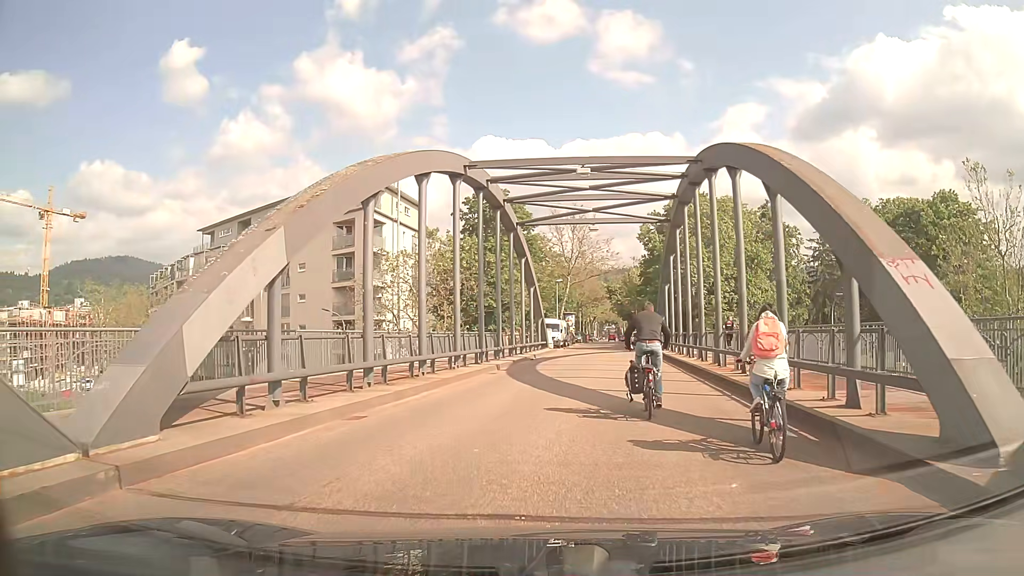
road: residential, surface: asphalt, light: Day
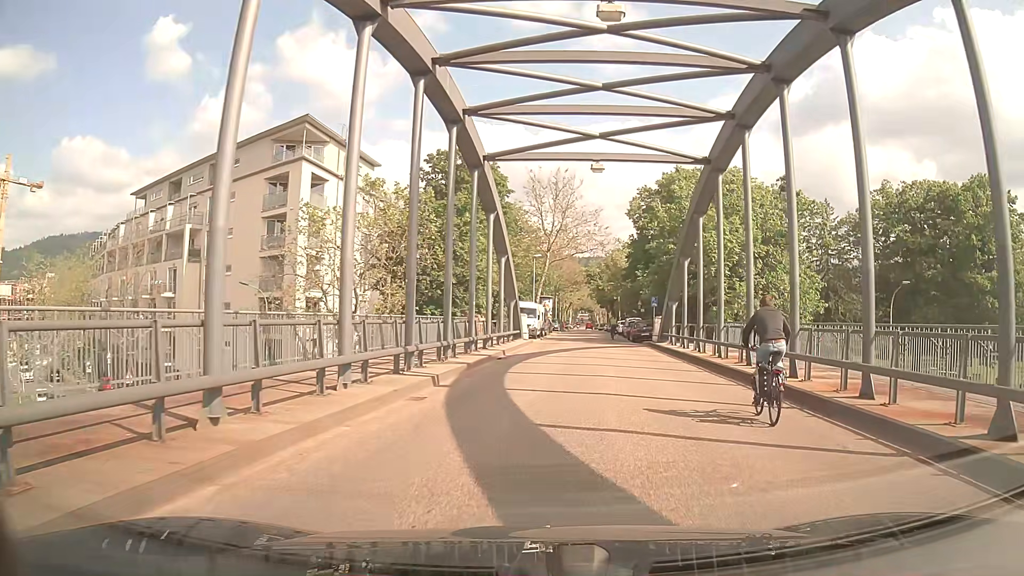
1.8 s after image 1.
(-0.1, +11.4) m; +3°
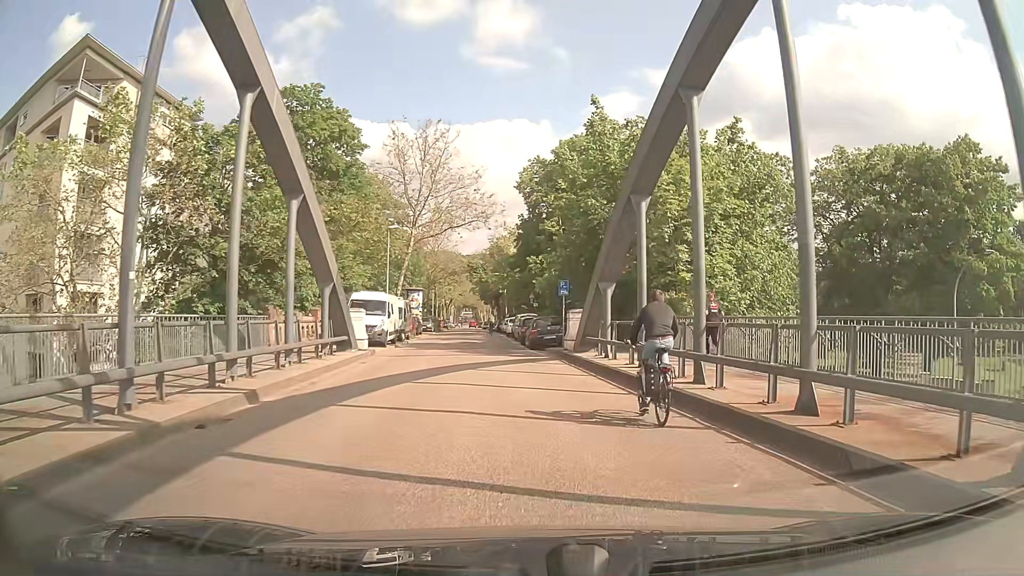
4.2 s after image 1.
(+1.2, +15.1) m; +10°
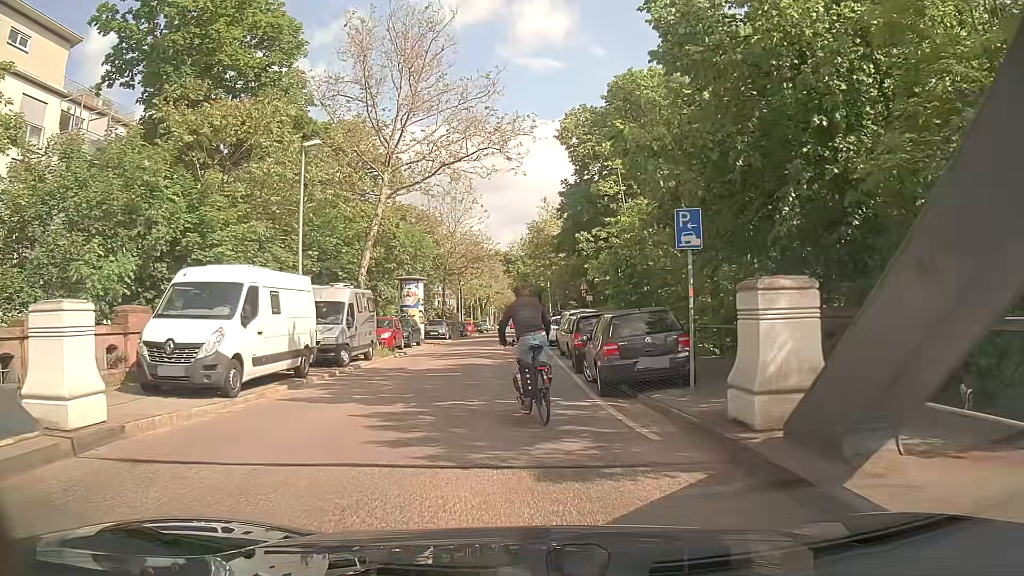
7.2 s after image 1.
(-0.5, +18.6) m; -5°
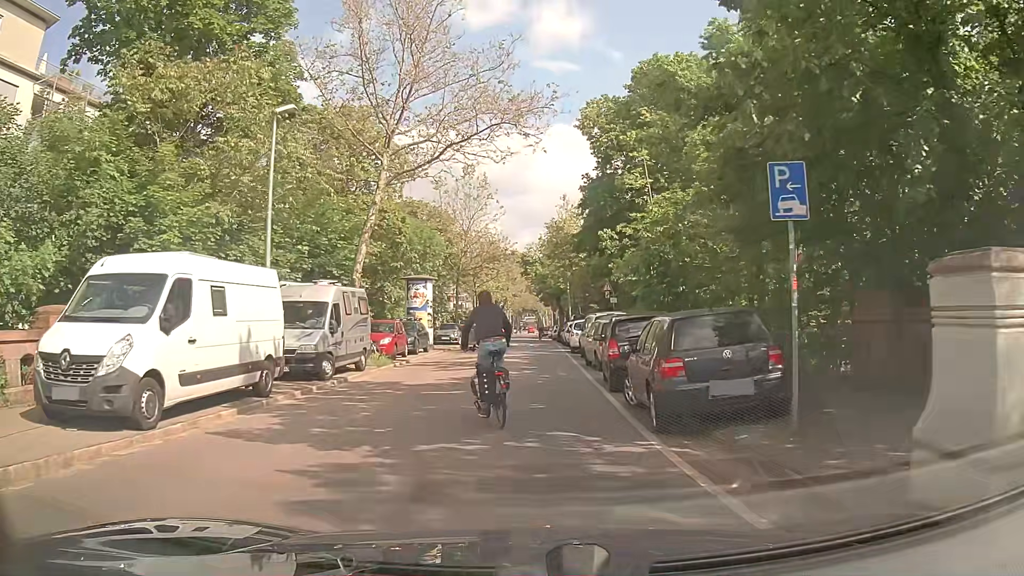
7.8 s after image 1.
(-0.1, +3.6) m; -3°
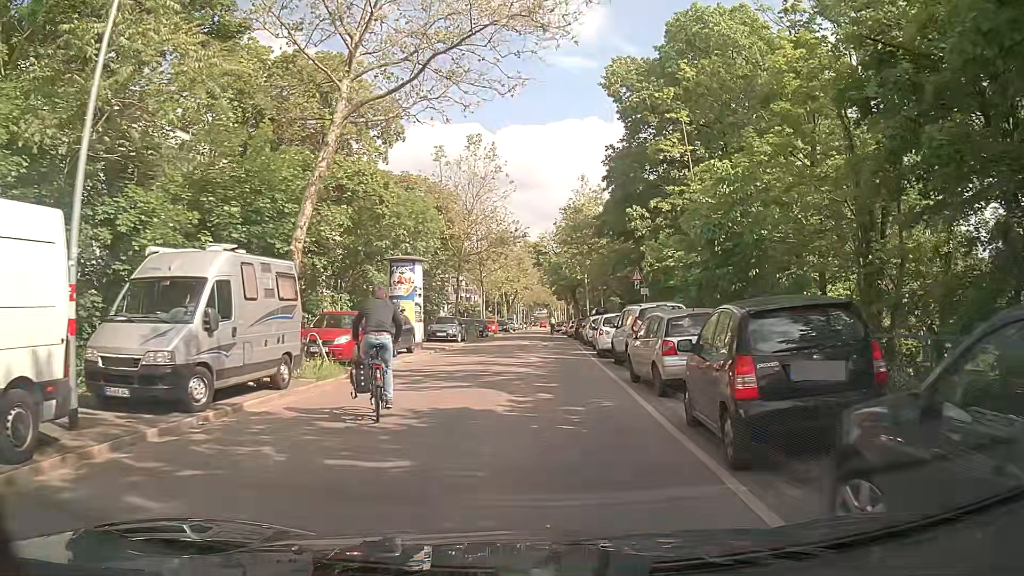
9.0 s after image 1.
(0.0, +7.5) m; -1°
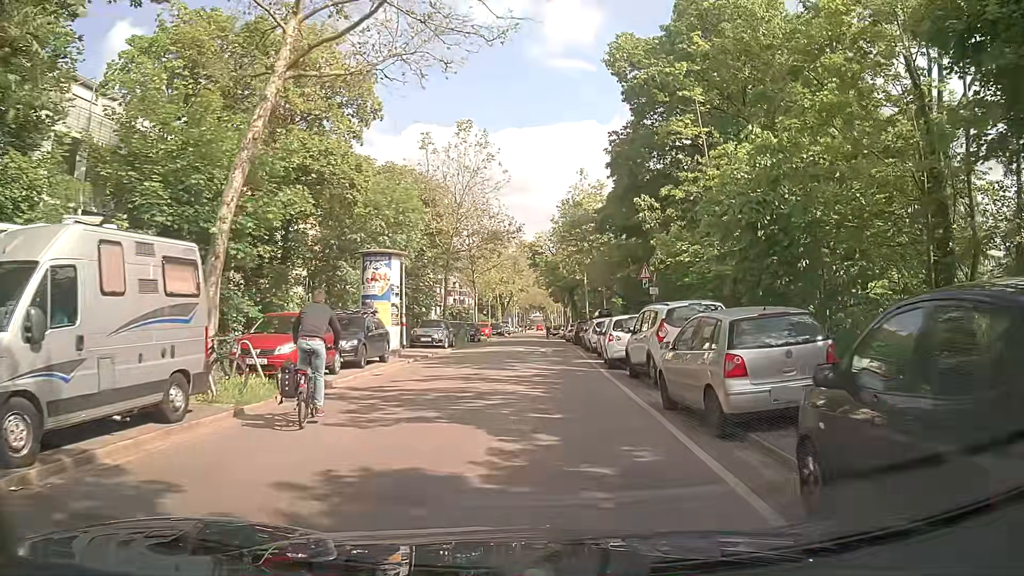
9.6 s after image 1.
(+0.1, +4.0) m; +2°
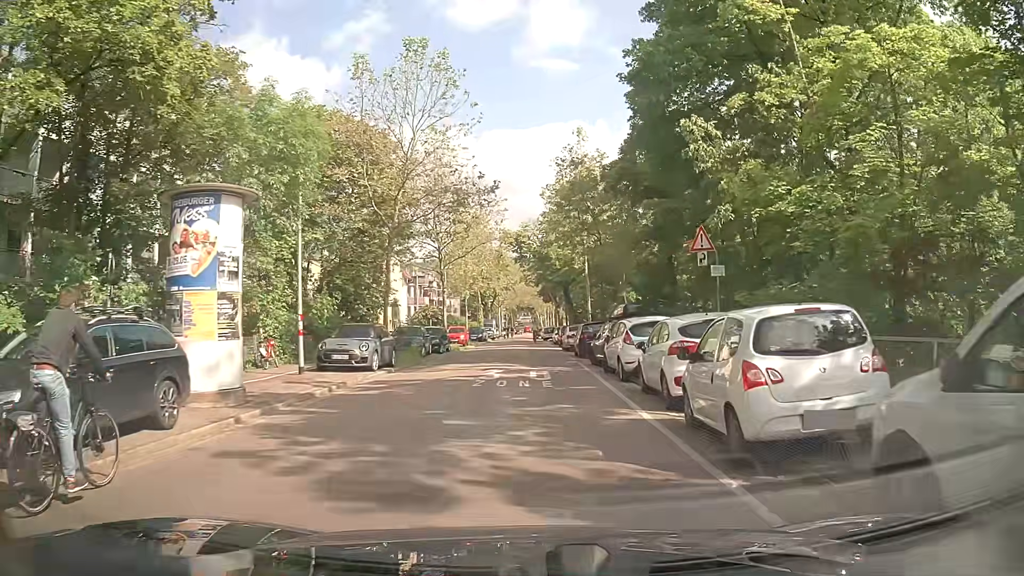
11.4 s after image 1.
(+0.1, +13.2) m; +2°
